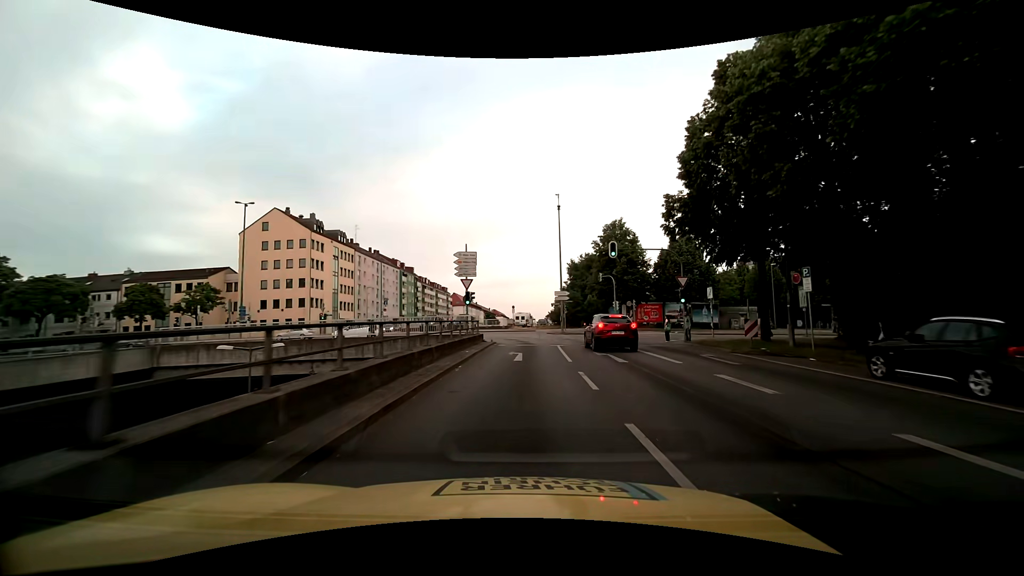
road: primary_link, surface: asphalt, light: Day
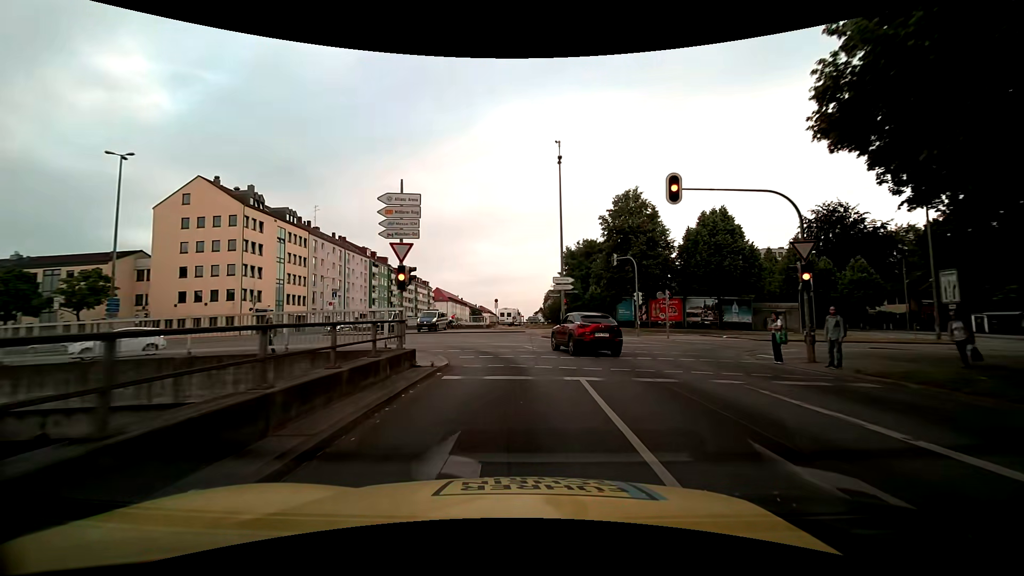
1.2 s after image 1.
(+0.1, +14.5) m; +1°
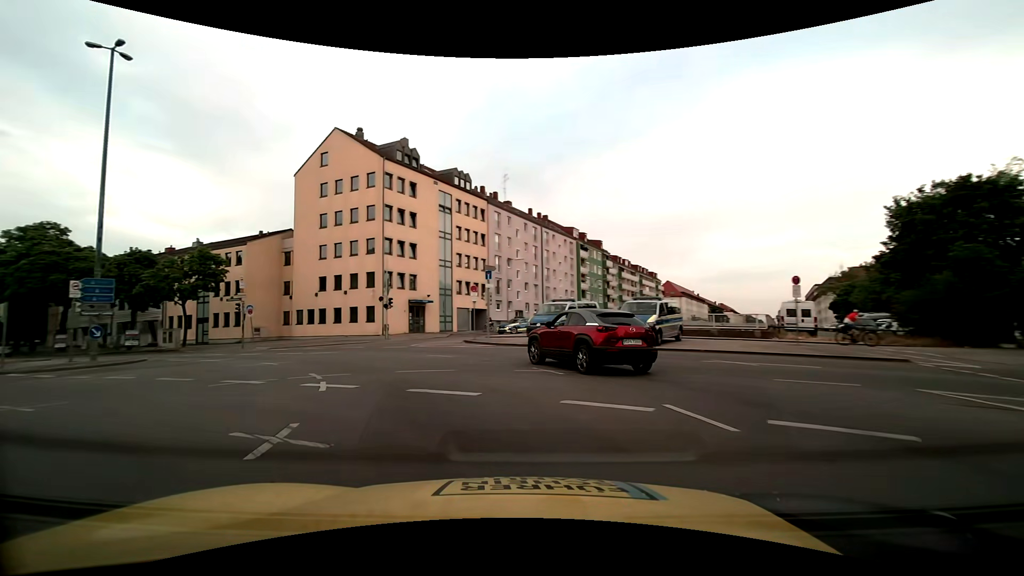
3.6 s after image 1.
(-2.7, +24.8) m; -24°
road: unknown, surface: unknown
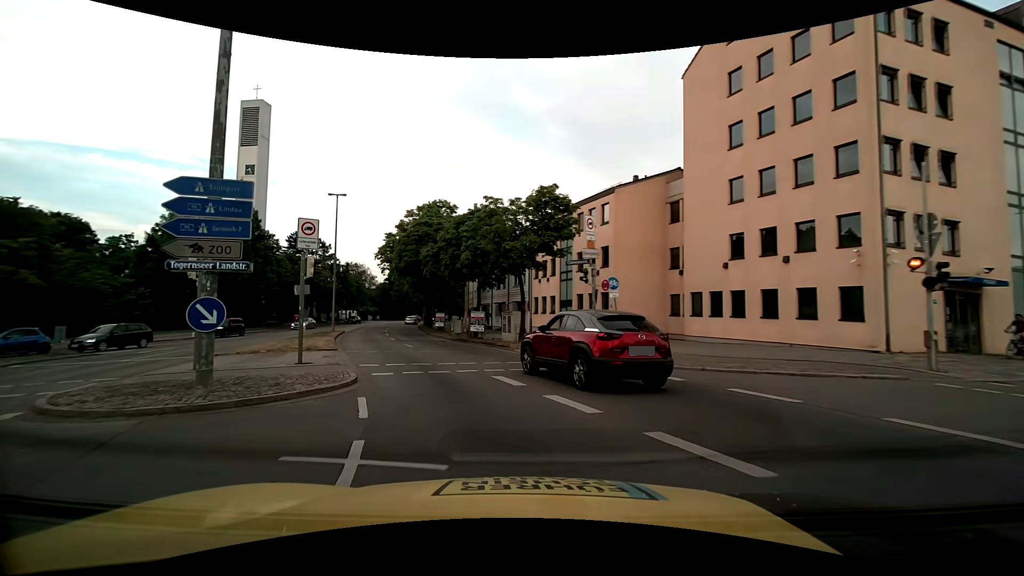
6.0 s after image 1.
(-8.1, +19.4) m; -42°
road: primary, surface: asphalt
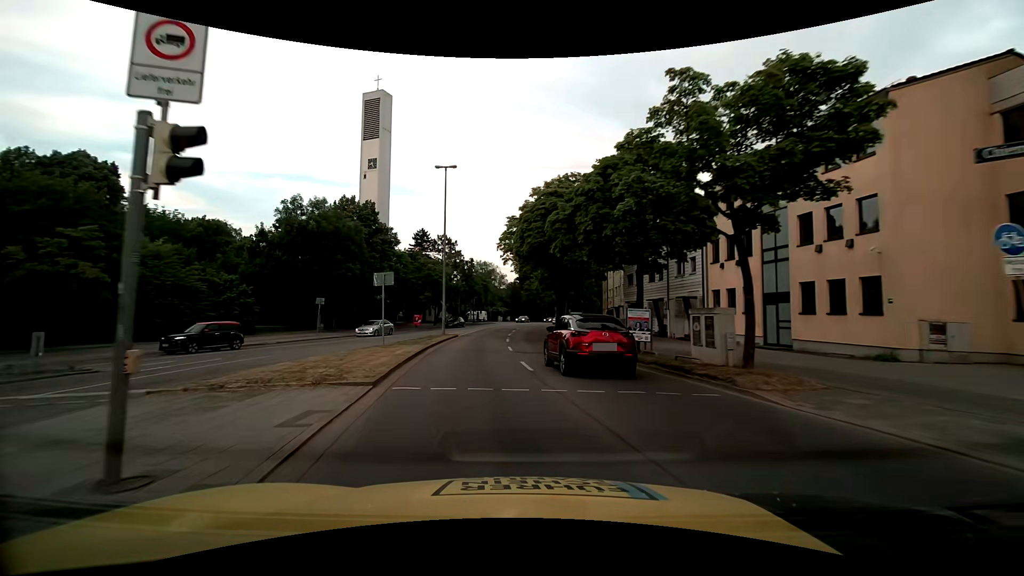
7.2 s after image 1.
(-1.6, +11.3) m; -15°
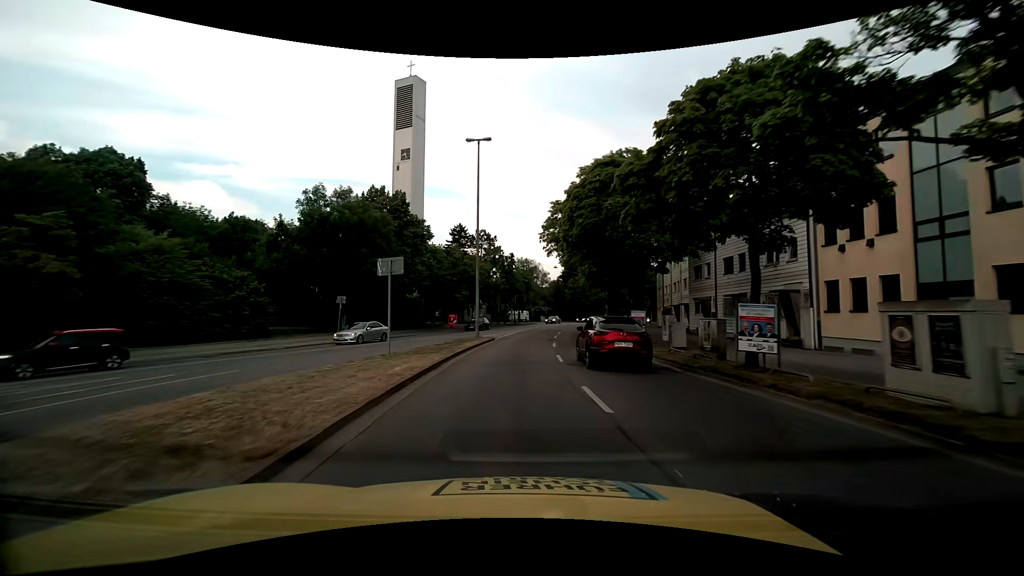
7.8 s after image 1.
(-0.3, +6.1) m; -5°
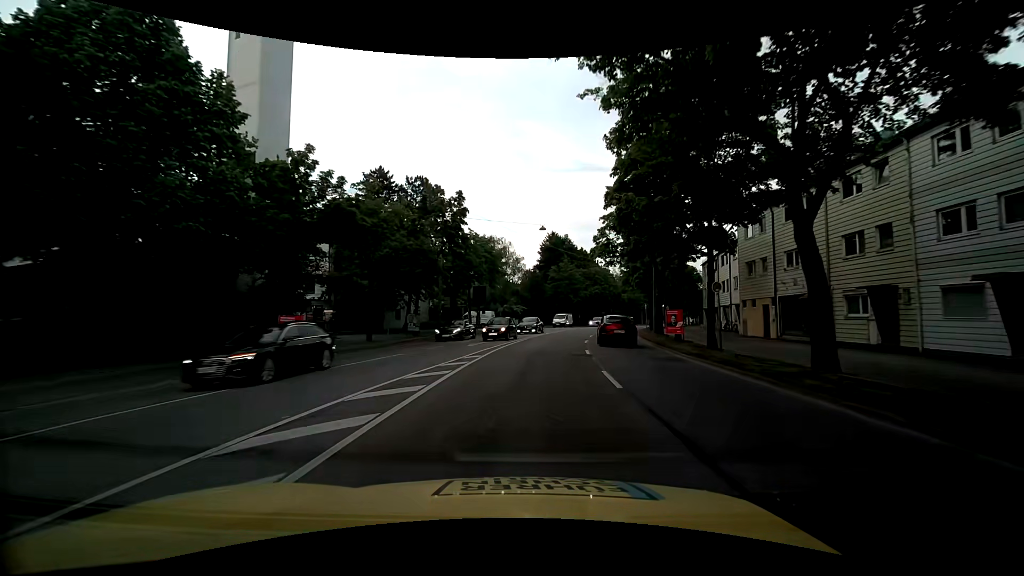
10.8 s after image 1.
(-0.3, +34.4) m; +3°
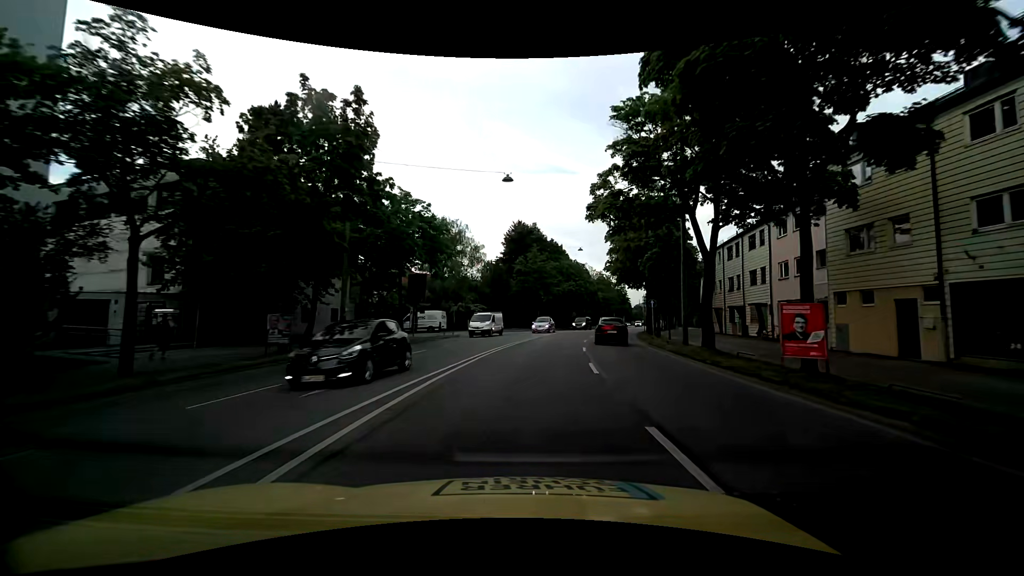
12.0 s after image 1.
(+0.6, +15.1) m; +5°
(0, +10) (+1, +20) (+2, +30) (+3, +40) (+5, +50) (+8, +59) (+11, +69) (+14, +78) (+17, +88) (+20, +97) m
